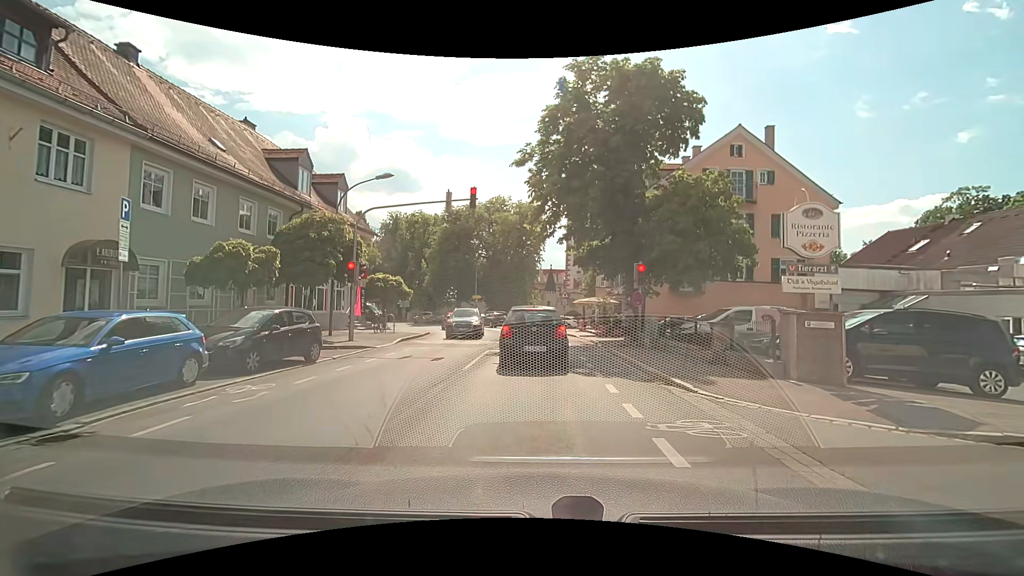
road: secondary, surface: asphalt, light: Day
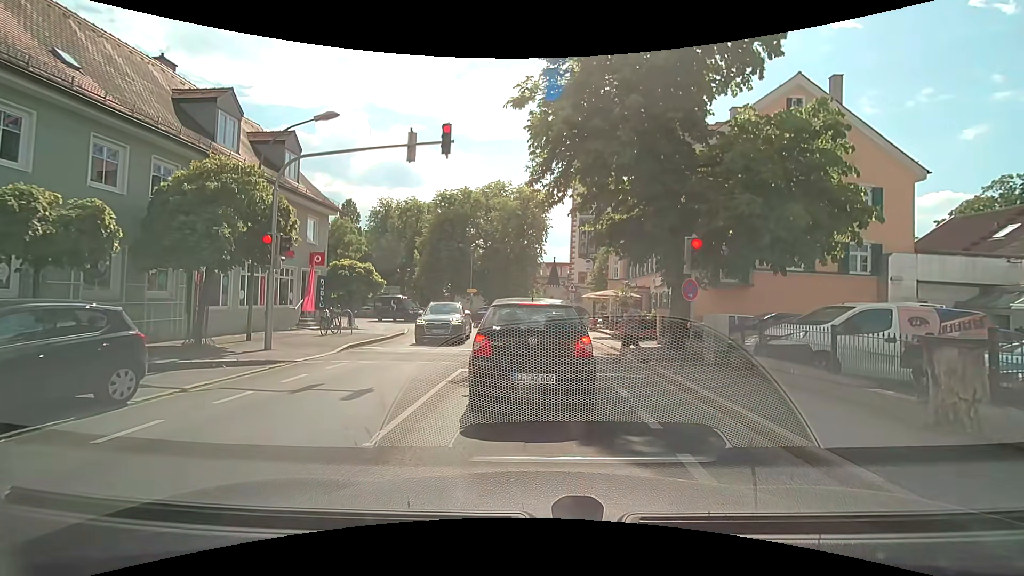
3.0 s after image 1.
(-0.1, +6.4) m; -1°
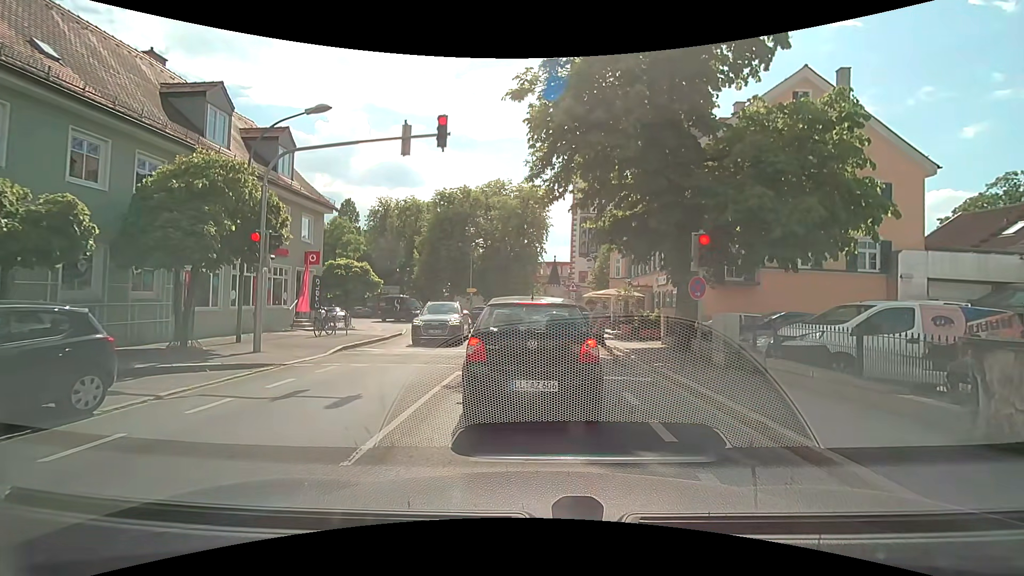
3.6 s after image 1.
(0.0, +0.6) m; 0°
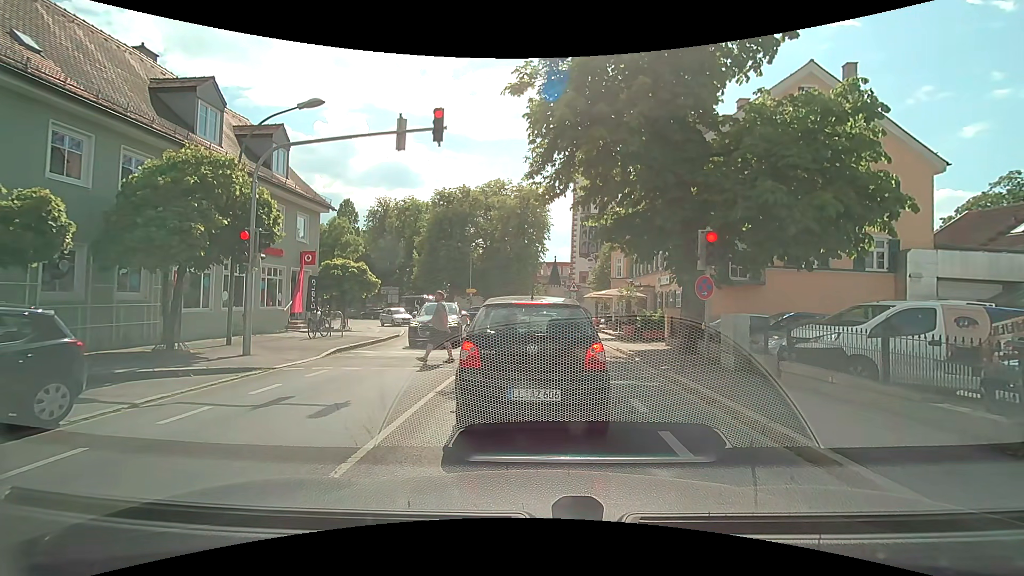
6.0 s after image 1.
(0.0, +0.6) m; 0°
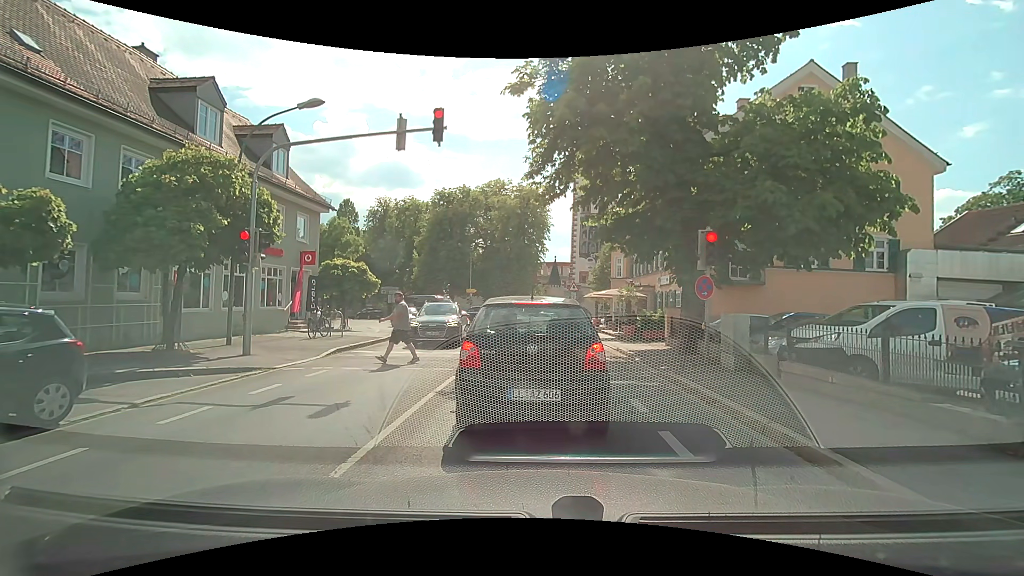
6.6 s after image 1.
(0.0, 0.0) m; 0°
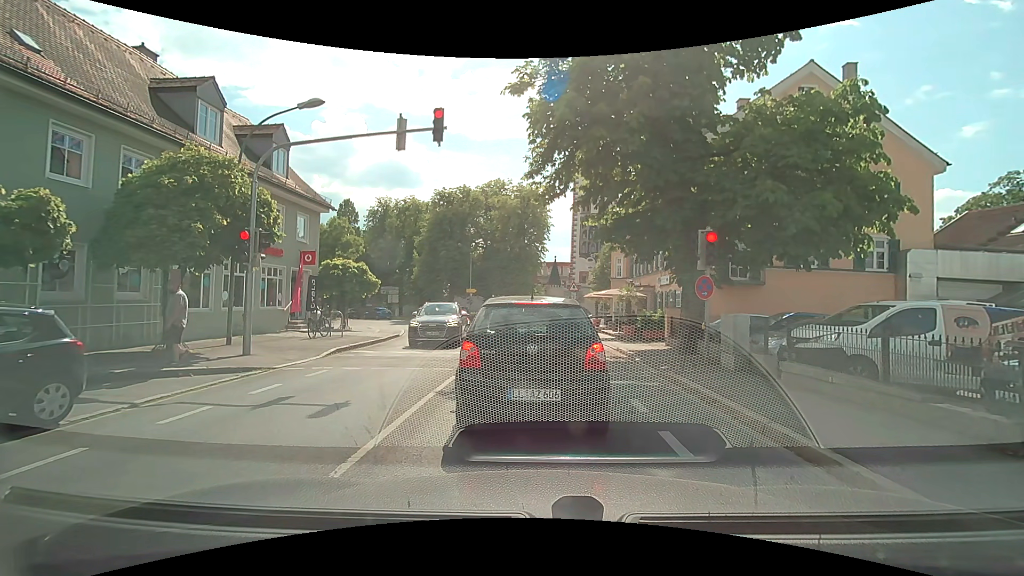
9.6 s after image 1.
(0.0, 0.0) m; 0°
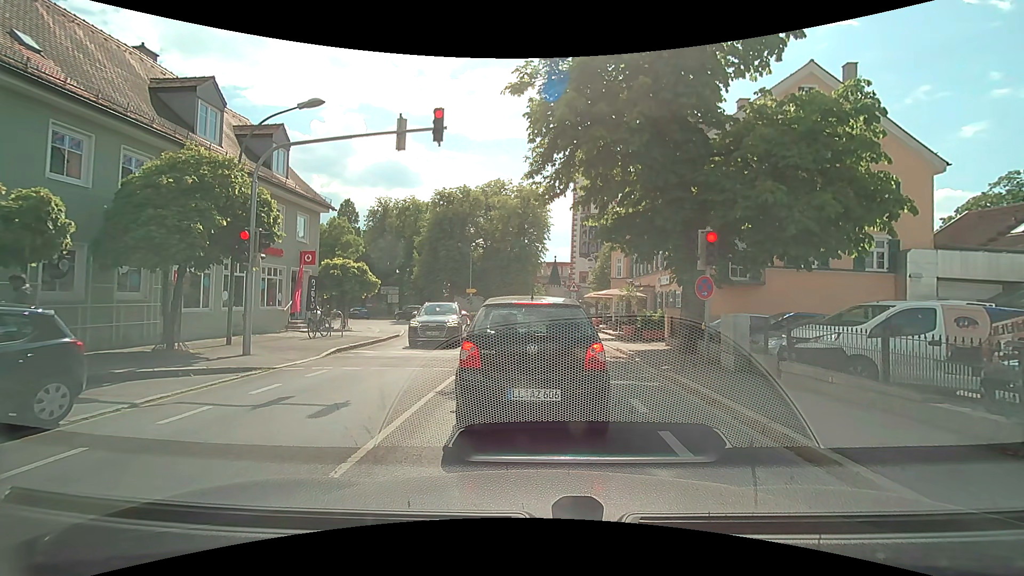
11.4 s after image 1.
(0.0, 0.0) m; 0°
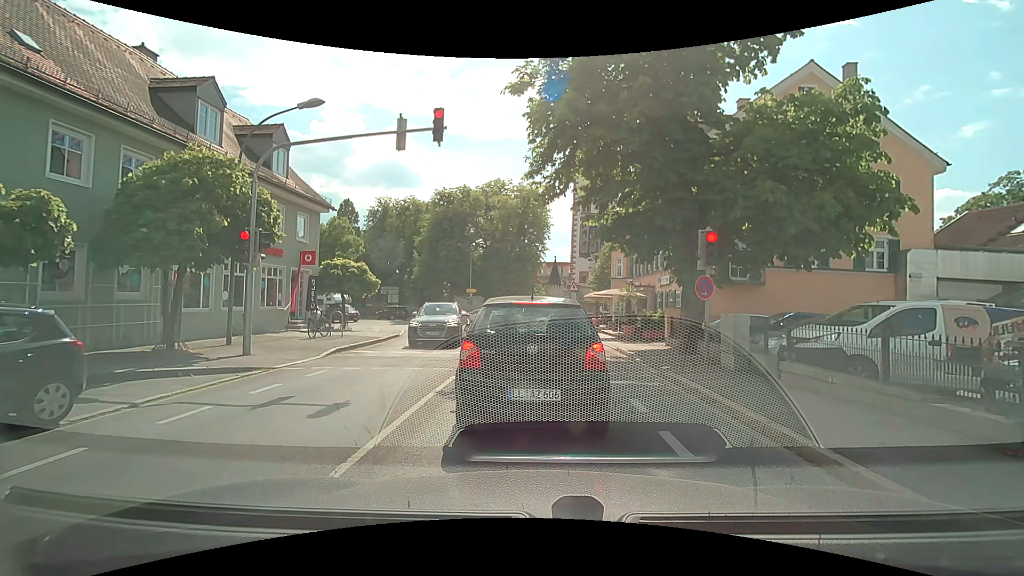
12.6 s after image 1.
(0.0, 0.0) m; 0°
